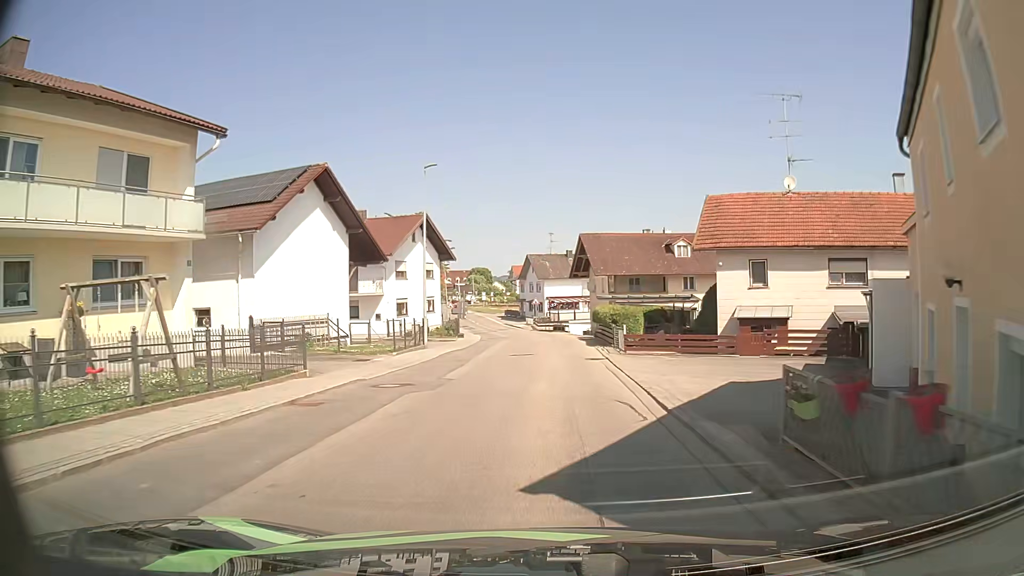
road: tertiary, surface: asphalt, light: Day
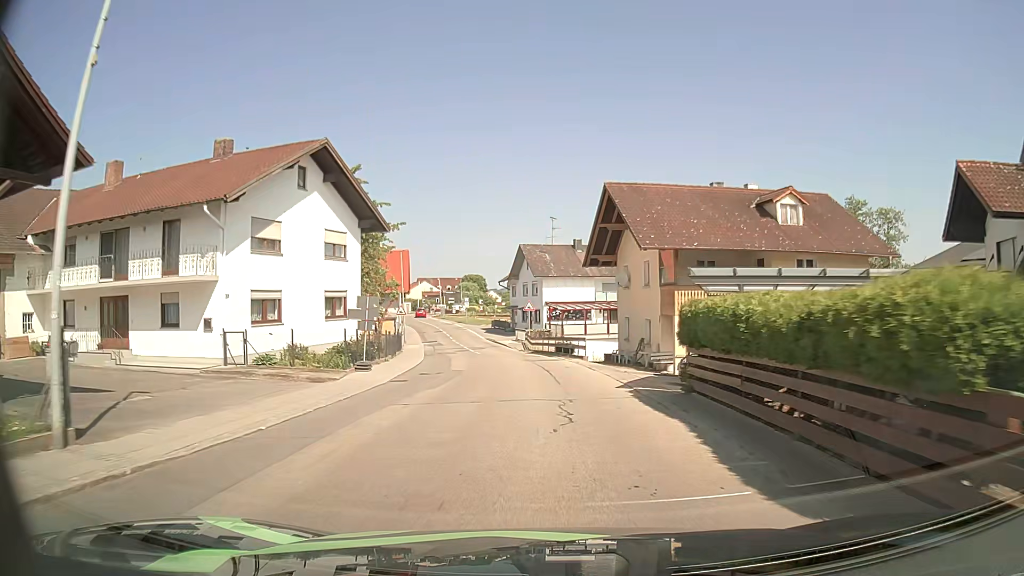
(0.0, +24.5) m; -1°
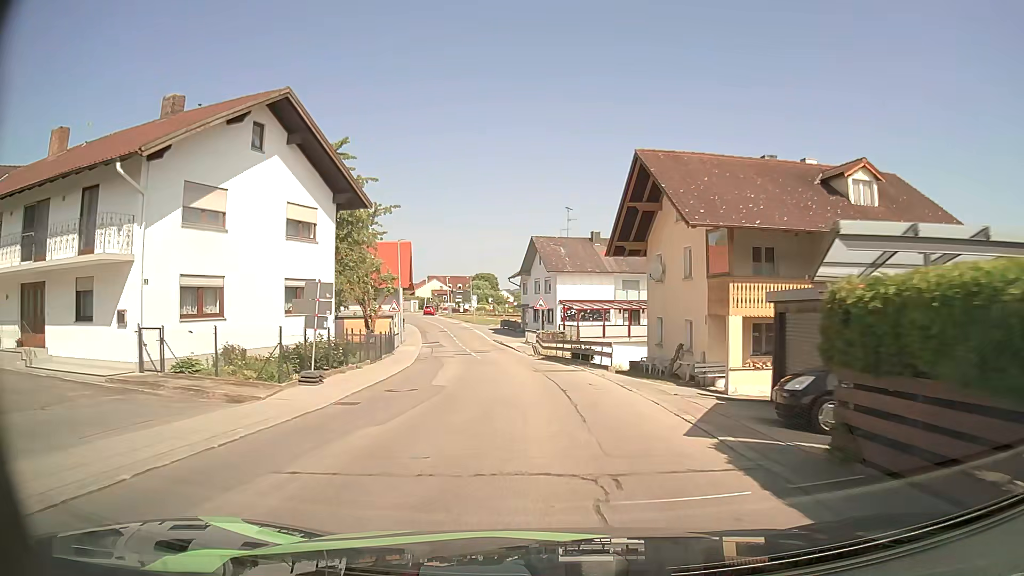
(0.0, +6.2) m; -1°
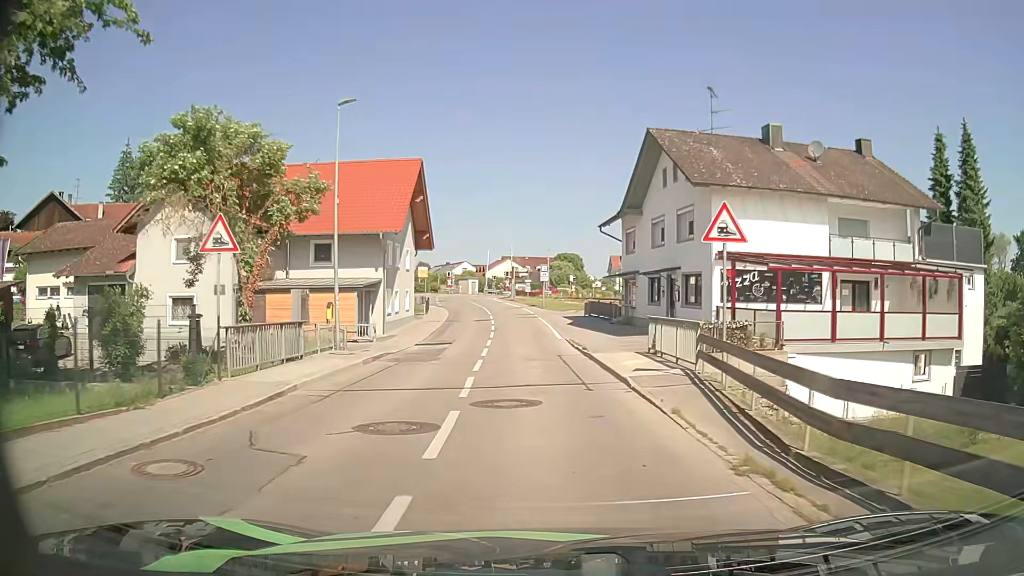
(-1.6, +30.9) m; -6°
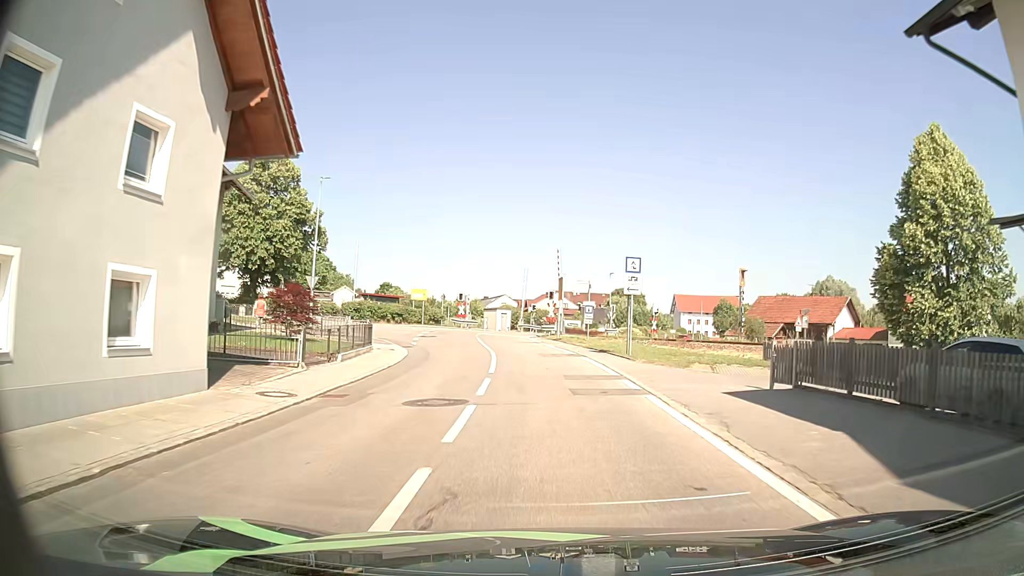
(-1.6, +30.9) m; -5°
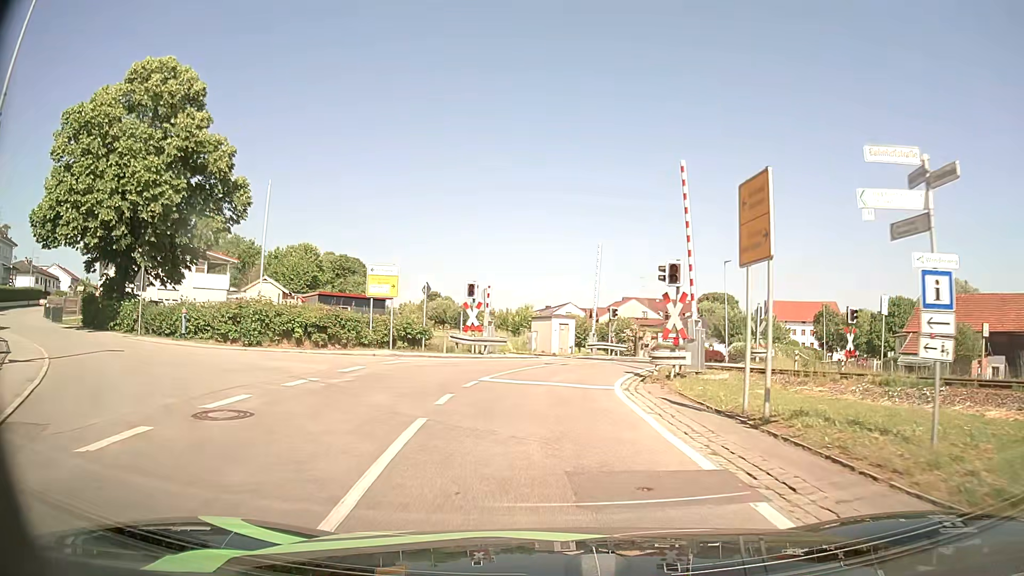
(-1.0, +27.7) m; -5°
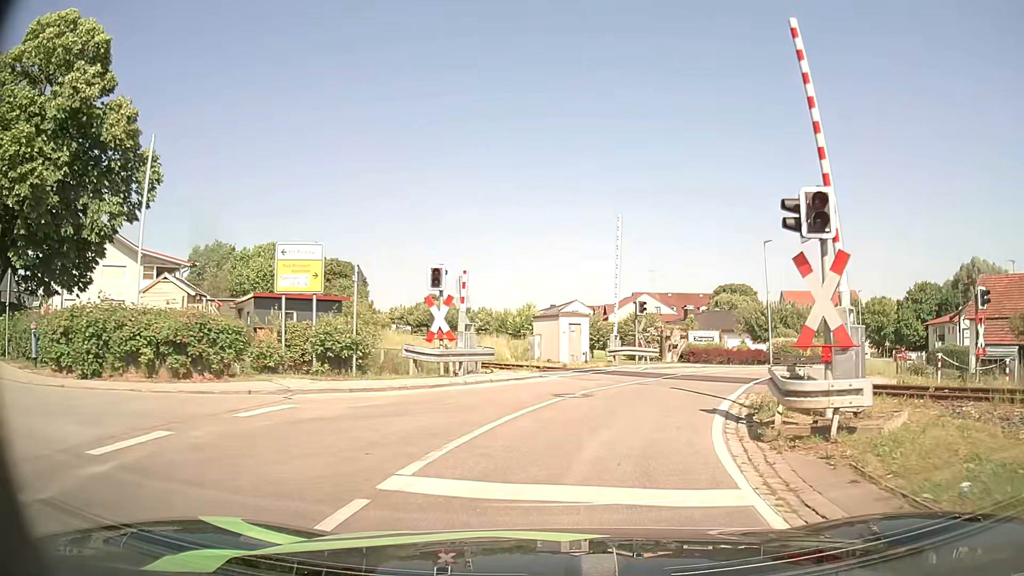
(-0.1, +9.3) m; 0°
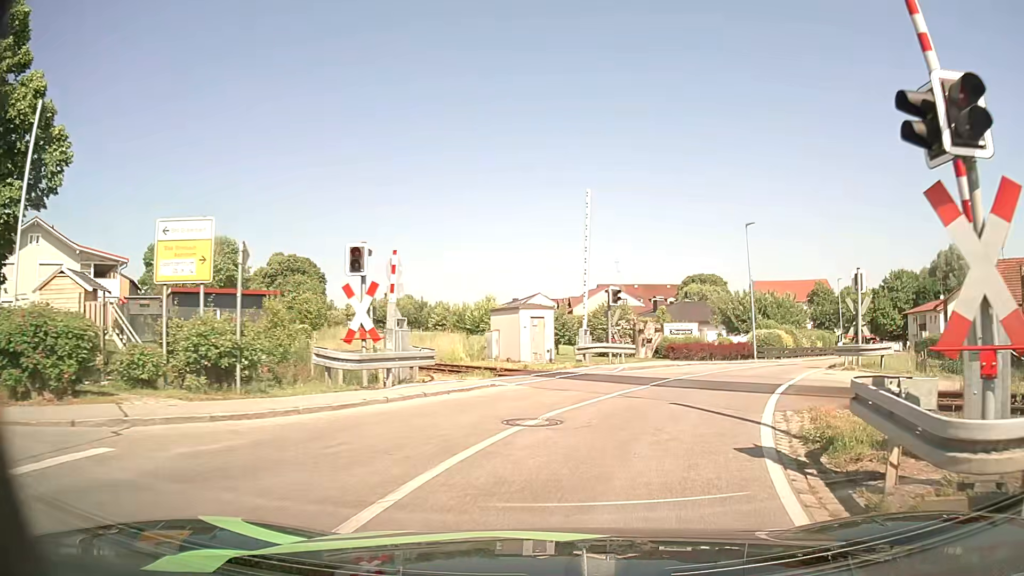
(+0.1, +4.1) m; +3°
(+1, +10) (+5, +19) (+10, +28) (+16, +36) (+21, +44) (+27, +53) (+32, +61) (+37, +70) (+41, +79) (+44, +89) m
